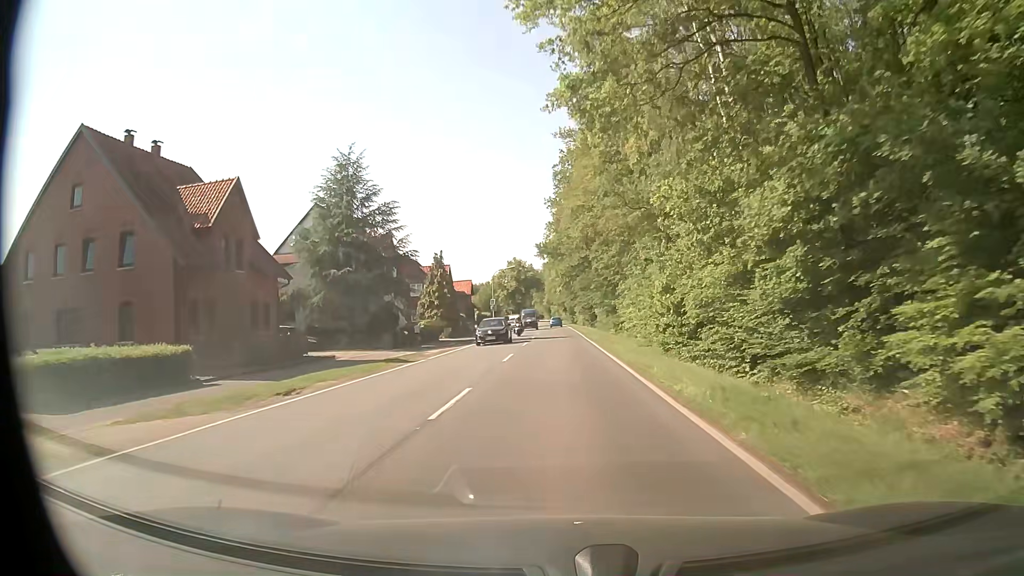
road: secondary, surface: asphalt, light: Day
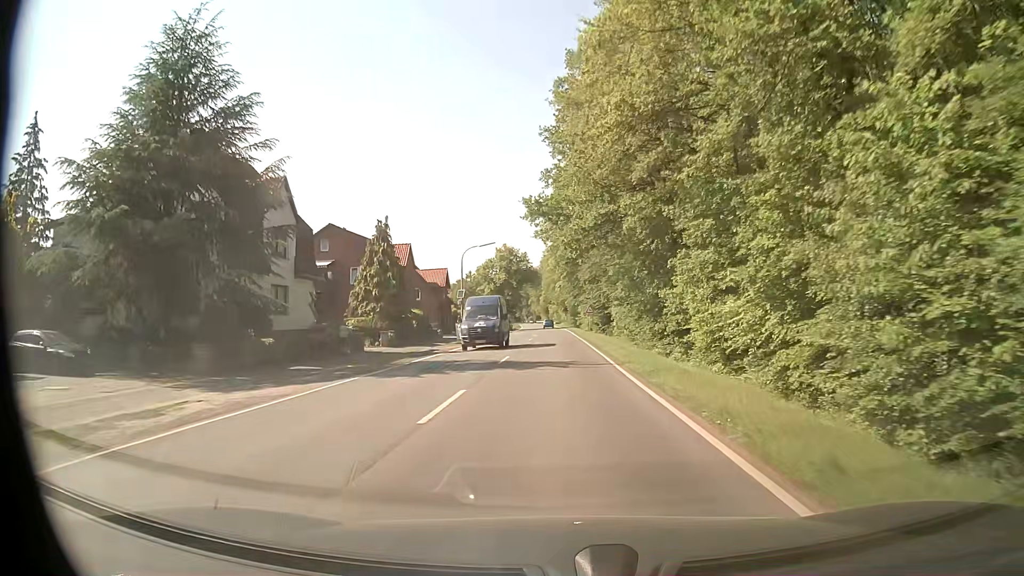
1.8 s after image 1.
(0.0, +24.3) m; 0°
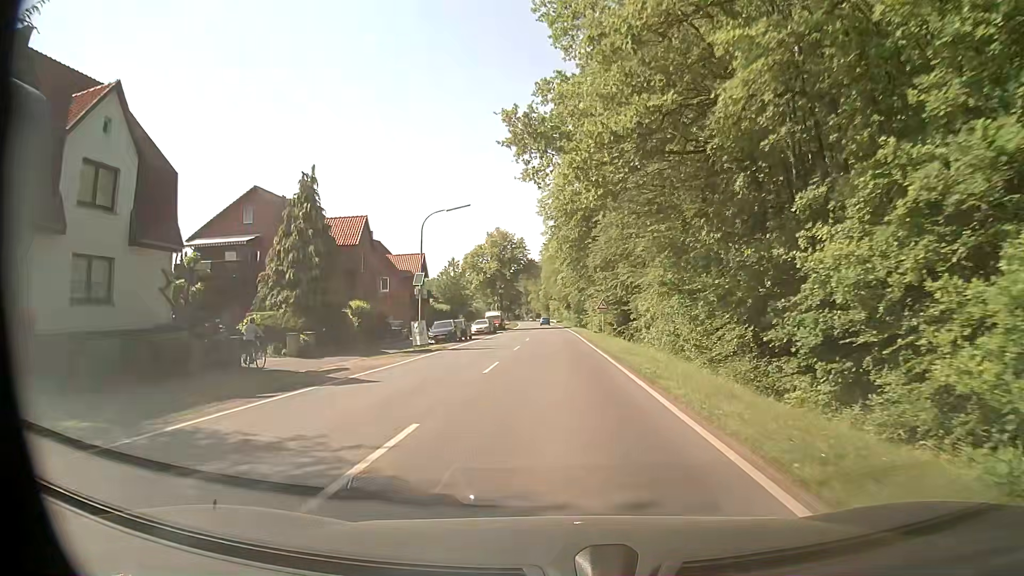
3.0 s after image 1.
(0.0, +16.2) m; 0°
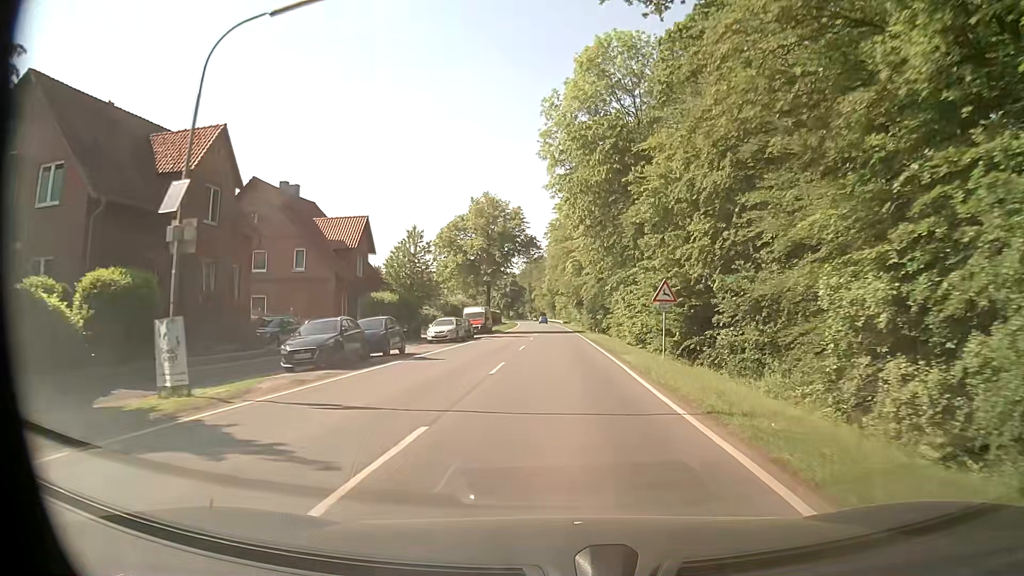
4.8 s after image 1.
(-0.1, +24.2) m; 0°
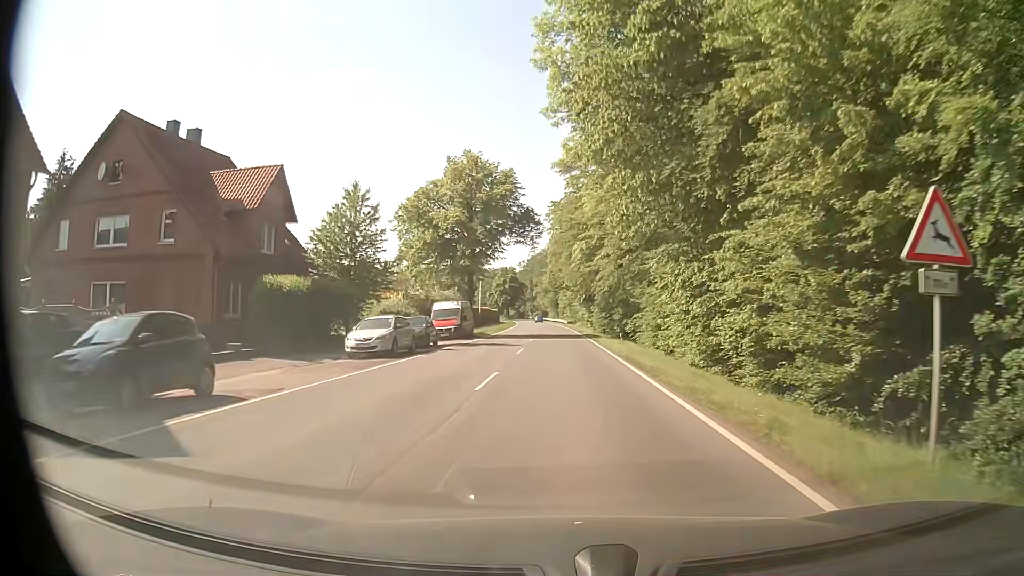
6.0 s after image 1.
(0.0, +16.1) m; 0°
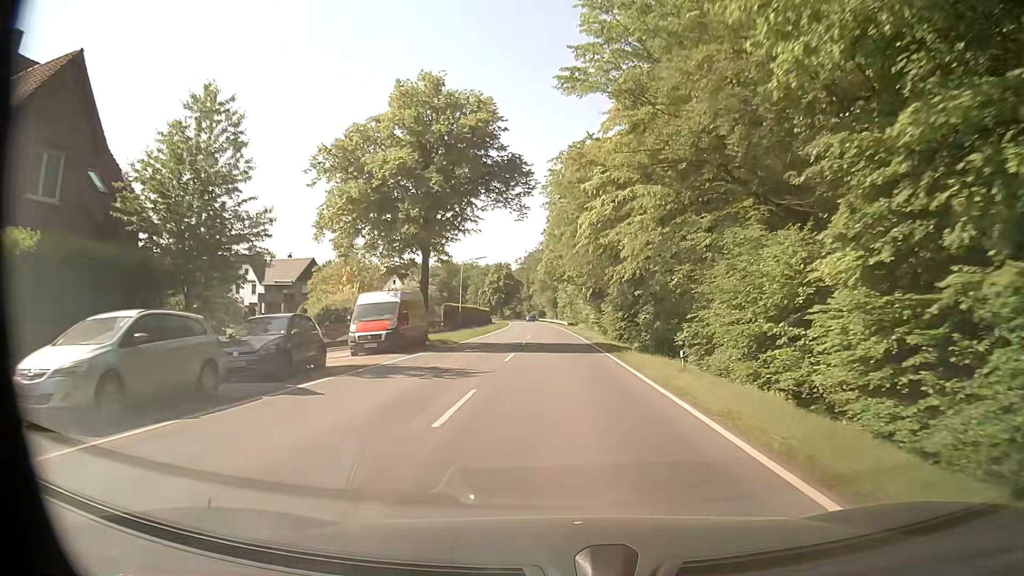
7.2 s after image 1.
(0.0, +16.1) m; 0°
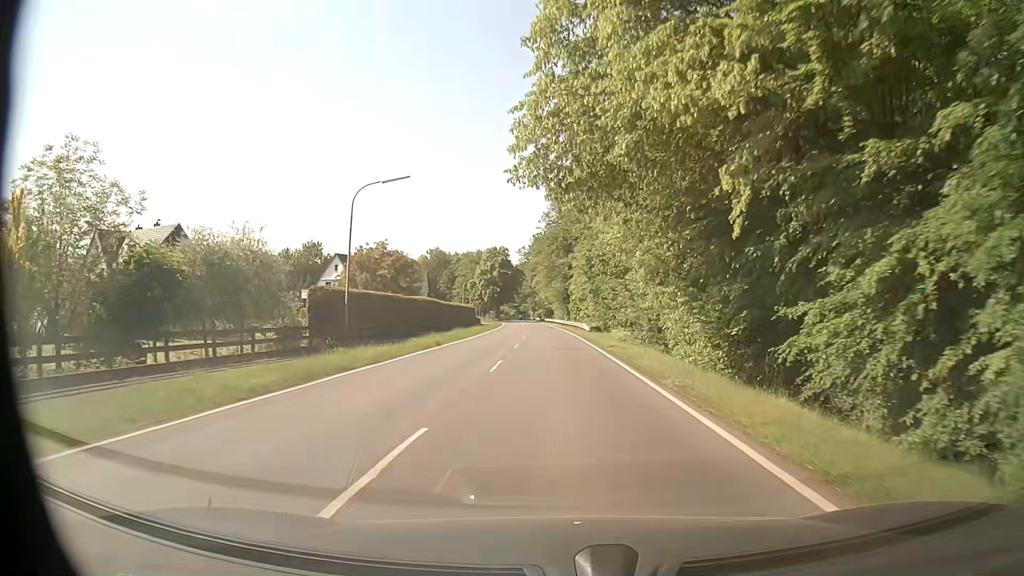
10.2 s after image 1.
(-0.6, +40.3) m; -2°
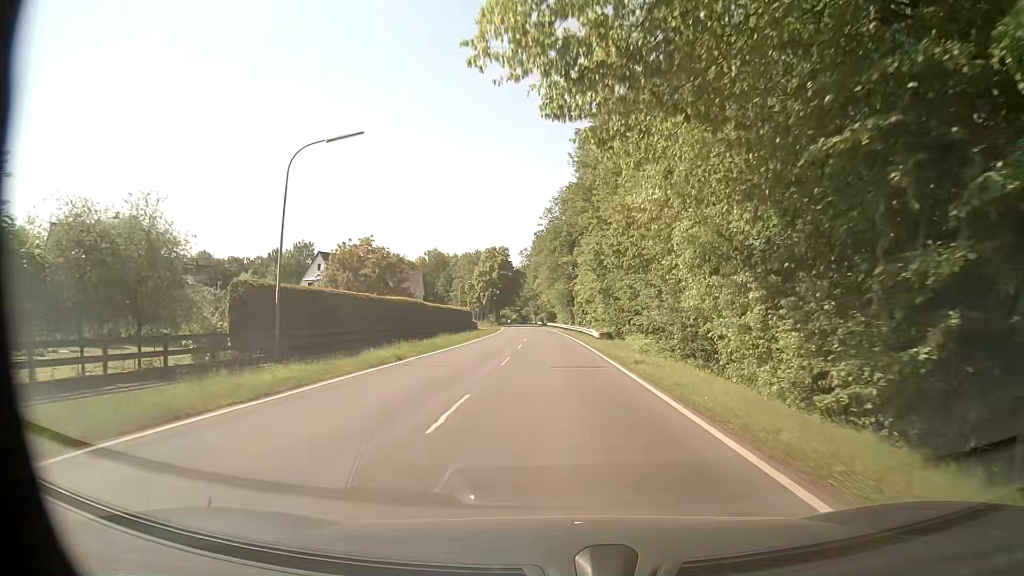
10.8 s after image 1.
(0.0, +8.1) m; 0°
(0, +10) (0, +20) (0, +30) (0, +40) (-1, +50) (-1, +60) (-1, +70) (-2, +80) (-2, +90) (-3, +100) m
